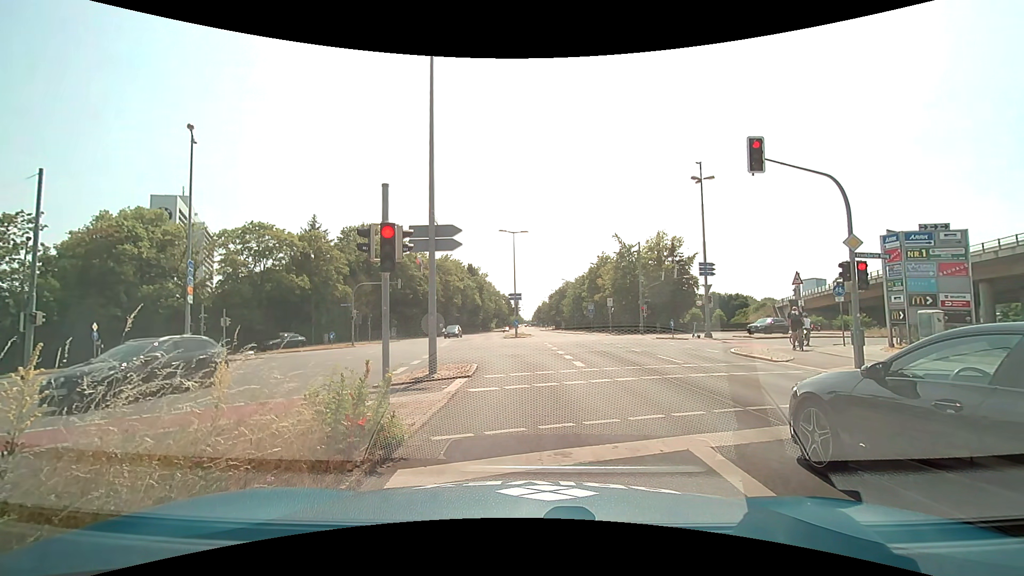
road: secondary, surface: asphalt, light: Day
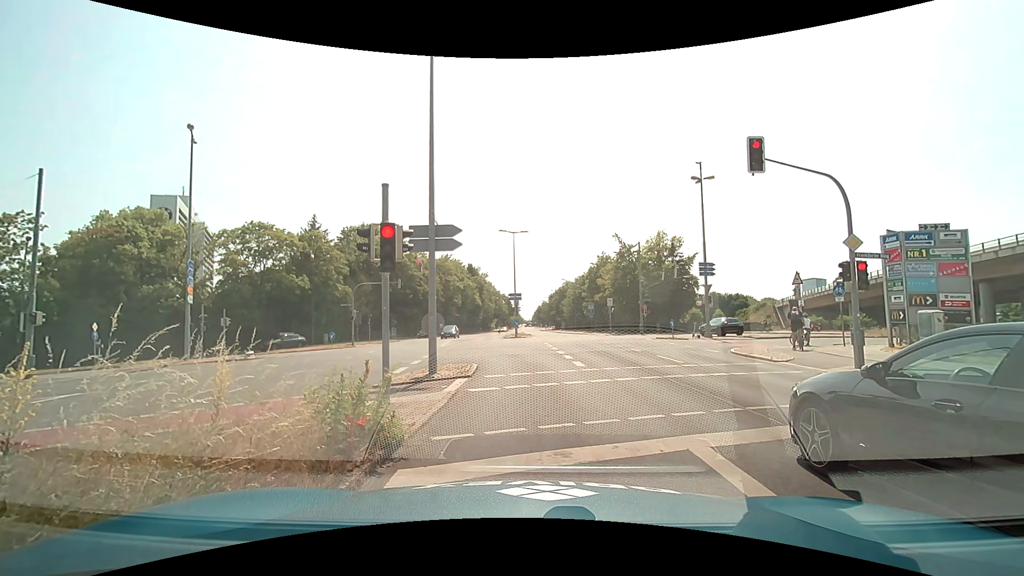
(0.0, 0.0) m; 0°
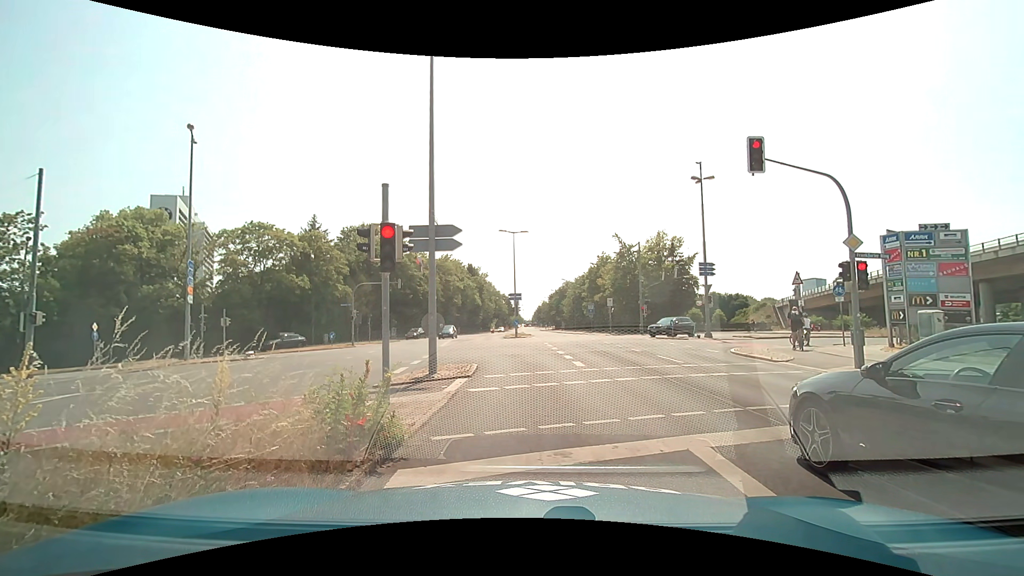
(0.0, 0.0) m; 0°
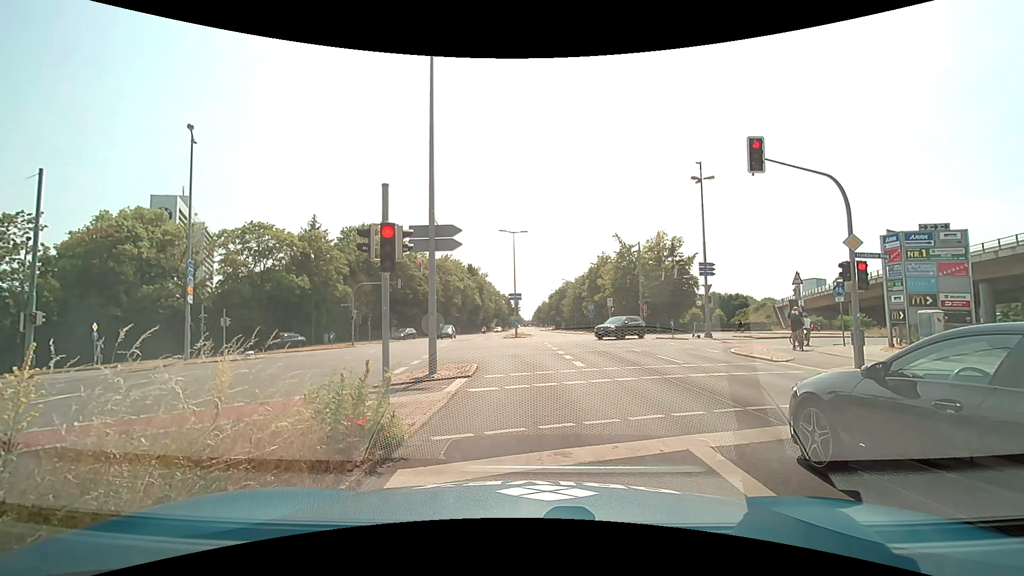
(0.0, 0.0) m; 0°
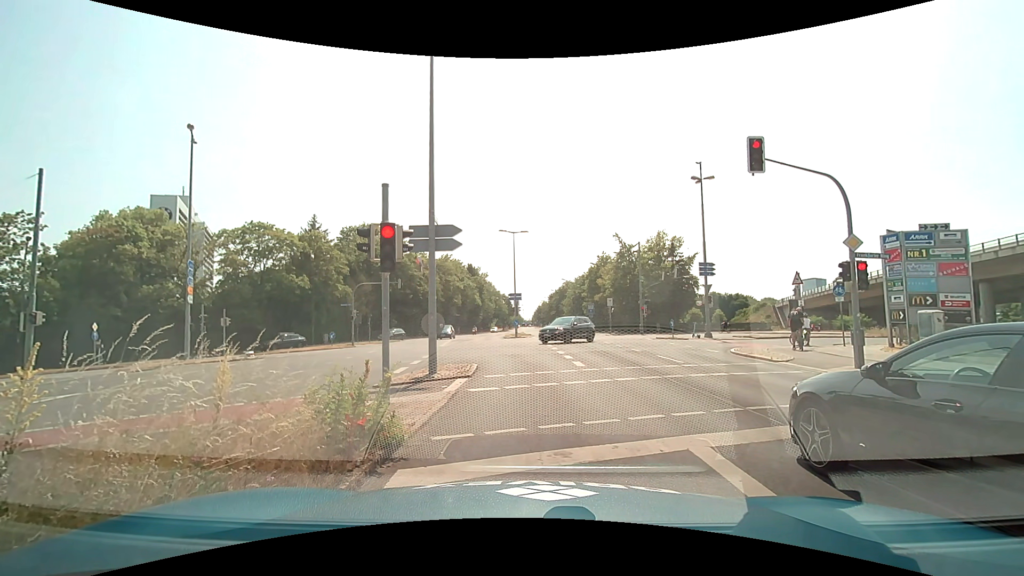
(0.0, 0.0) m; 0°
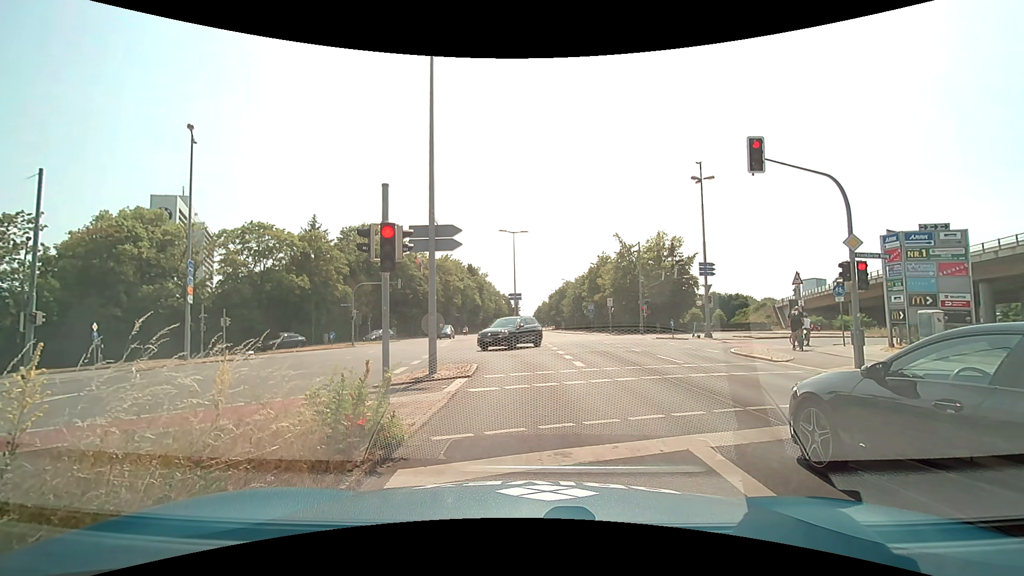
(0.0, 0.0) m; 0°
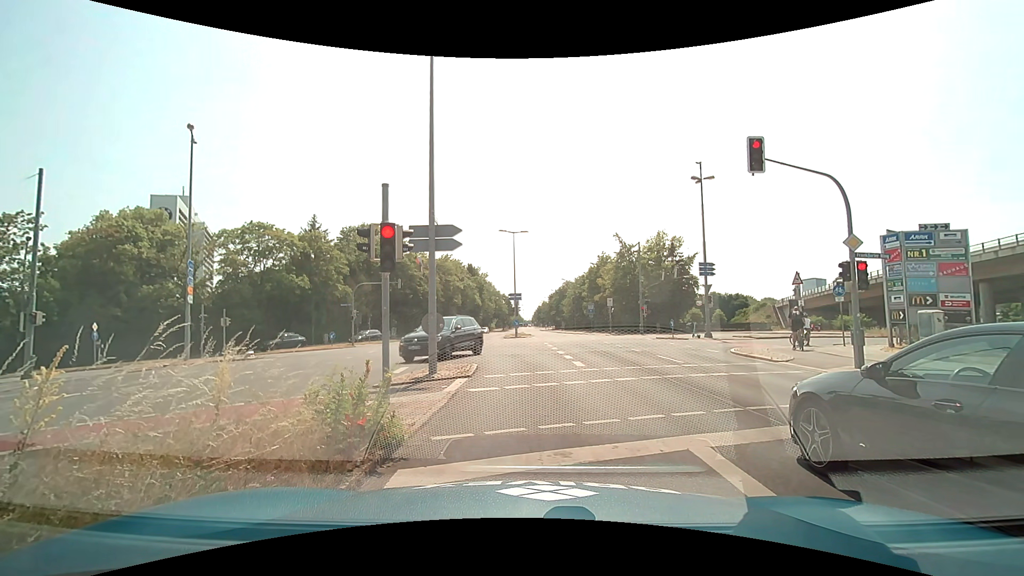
(0.0, 0.0) m; 0°
